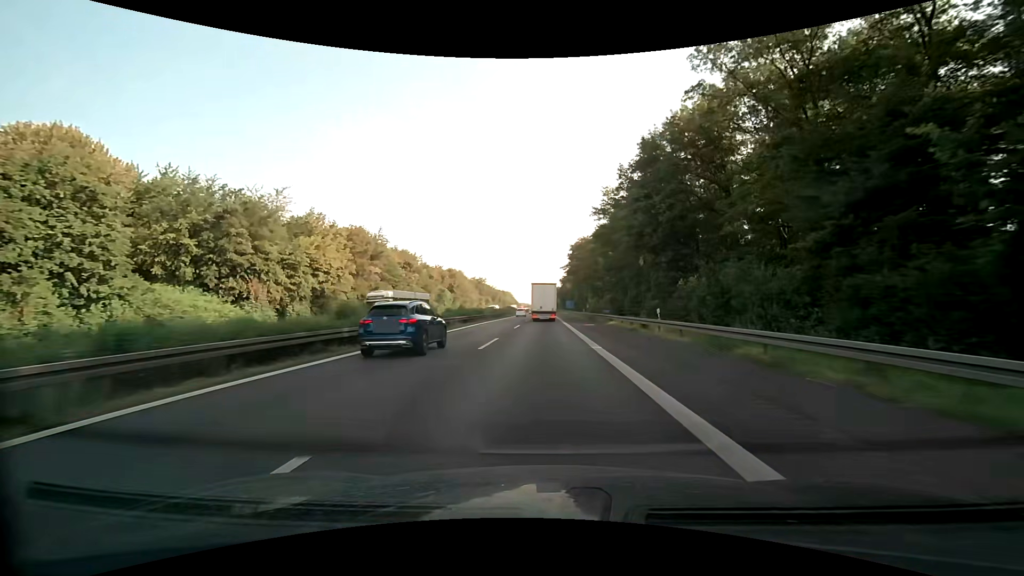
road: motorway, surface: asphalt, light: Day
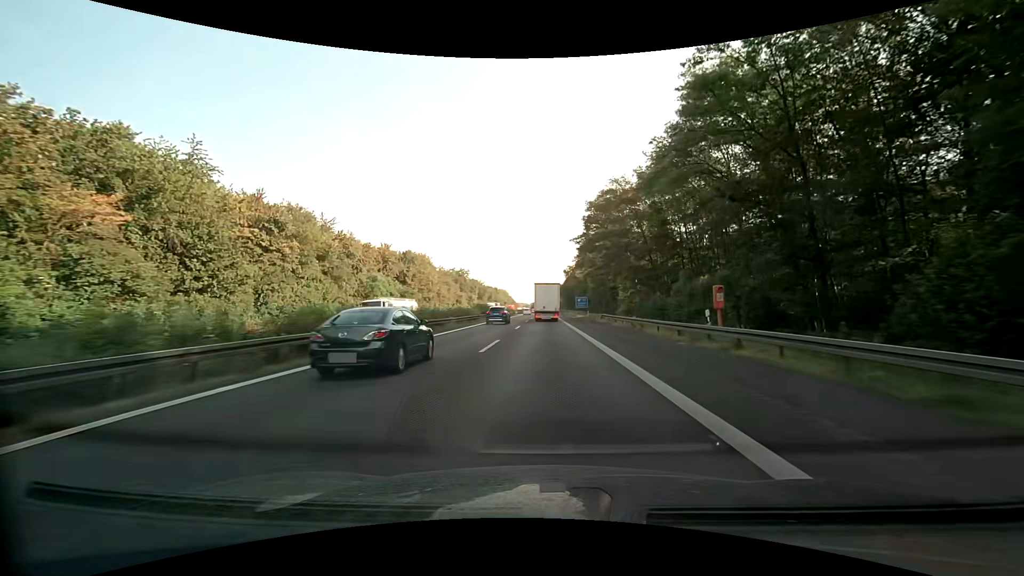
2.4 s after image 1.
(-0.1, +55.5) m; 0°
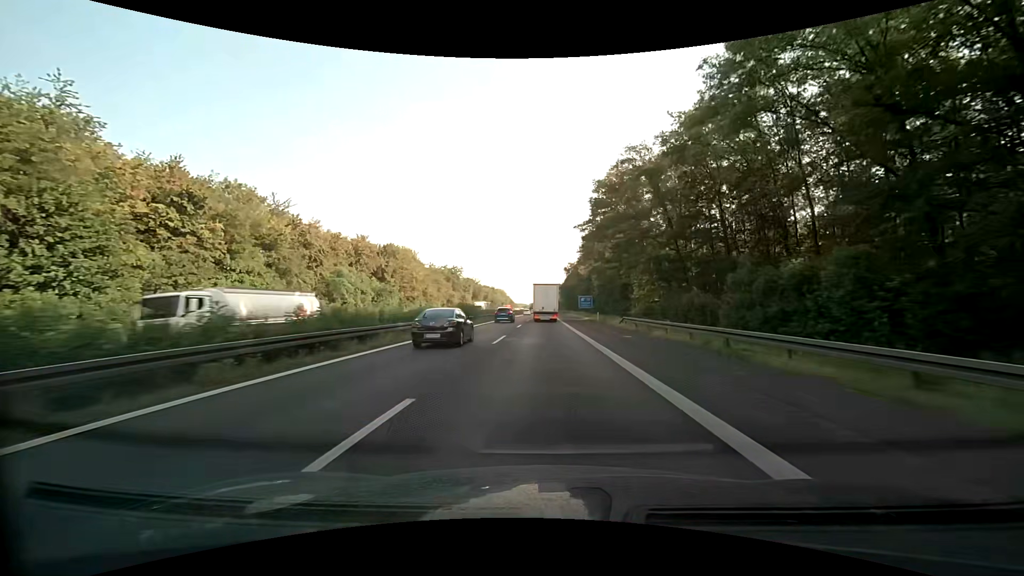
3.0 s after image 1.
(0.0, +13.9) m; 0°
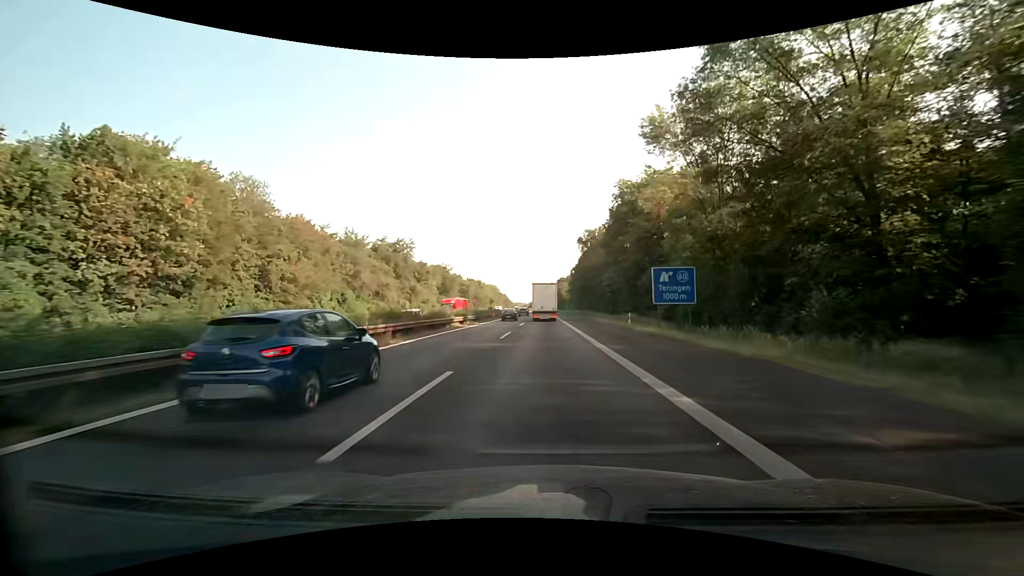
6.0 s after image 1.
(+0.1, +69.2) m; 0°
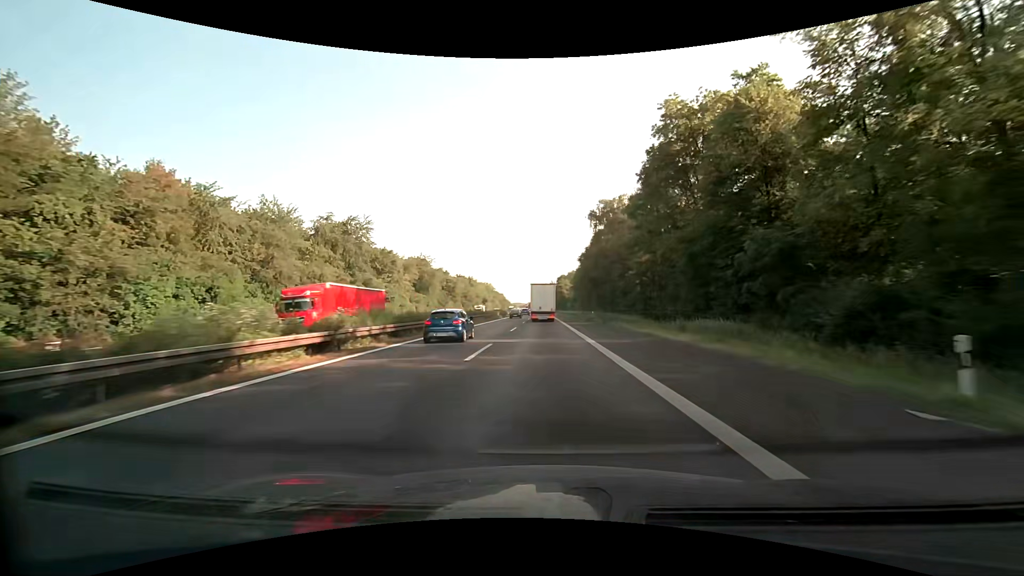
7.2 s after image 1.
(+0.1, +27.7) m; 0°
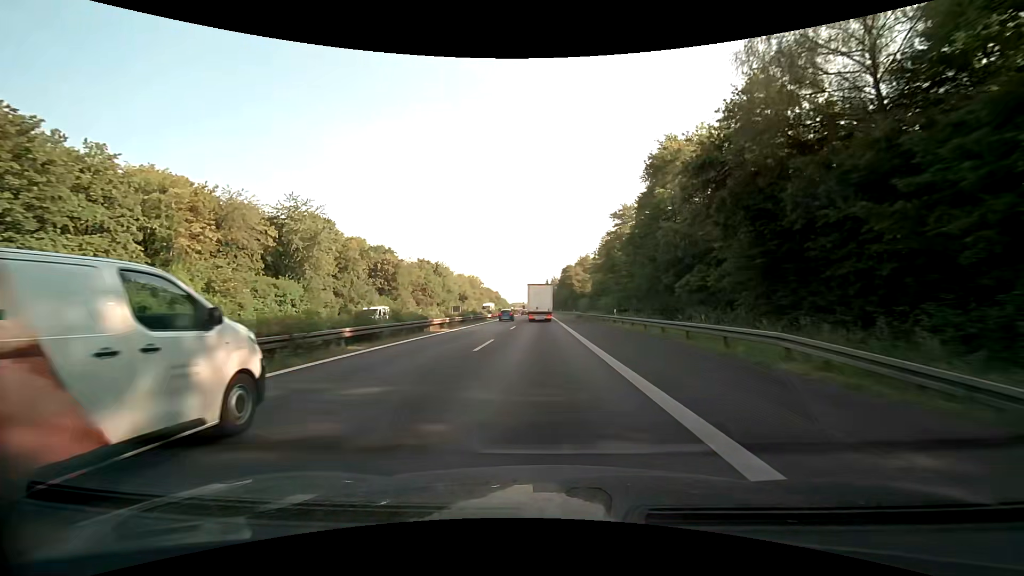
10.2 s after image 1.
(+0.1, +69.1) m; 0°
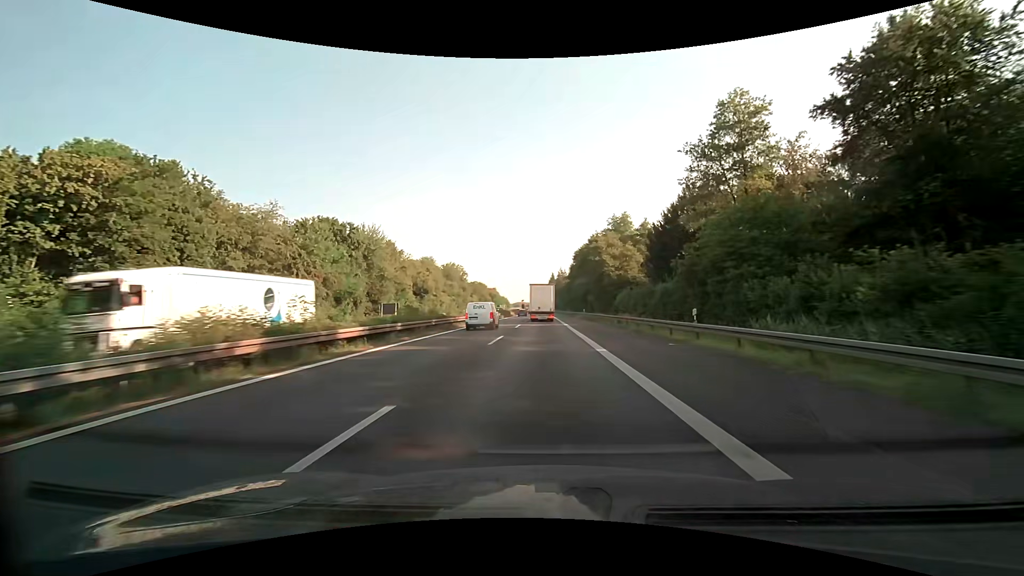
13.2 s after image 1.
(-0.5, +69.1) m; -1°
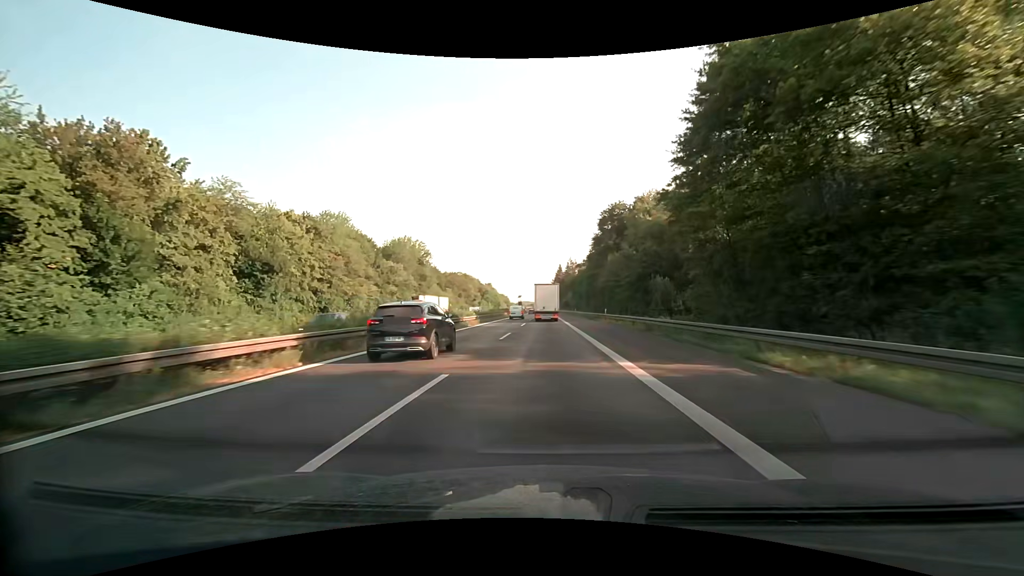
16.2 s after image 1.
(-0.3, +69.2) m; -1°
(0, +10) (0, +20) (0, +30) (0, +40) (0, +50) (0, +60) (0, +70) (0, +80) (0, +90) (0, +100) m
